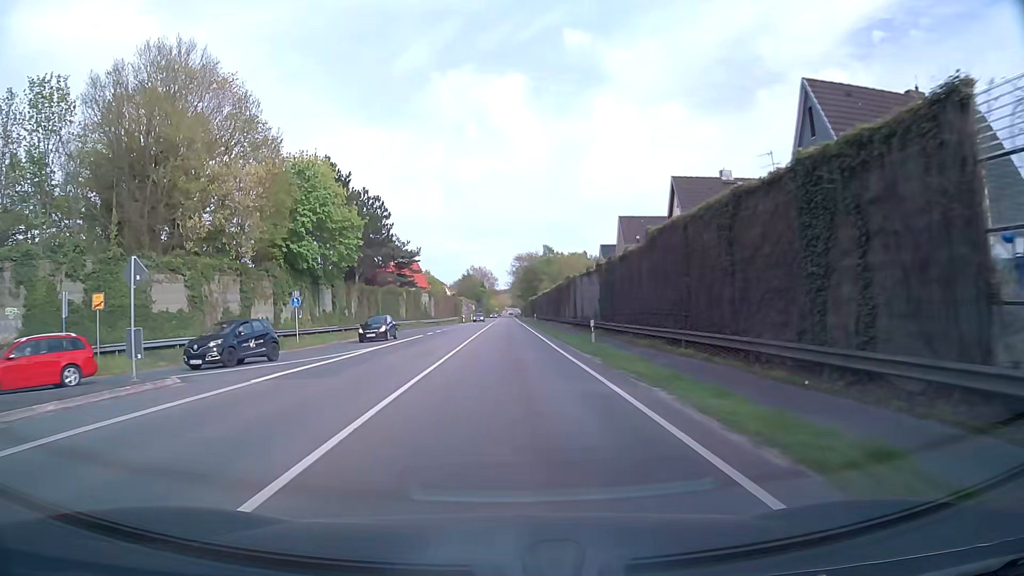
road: primary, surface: asphalt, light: Day
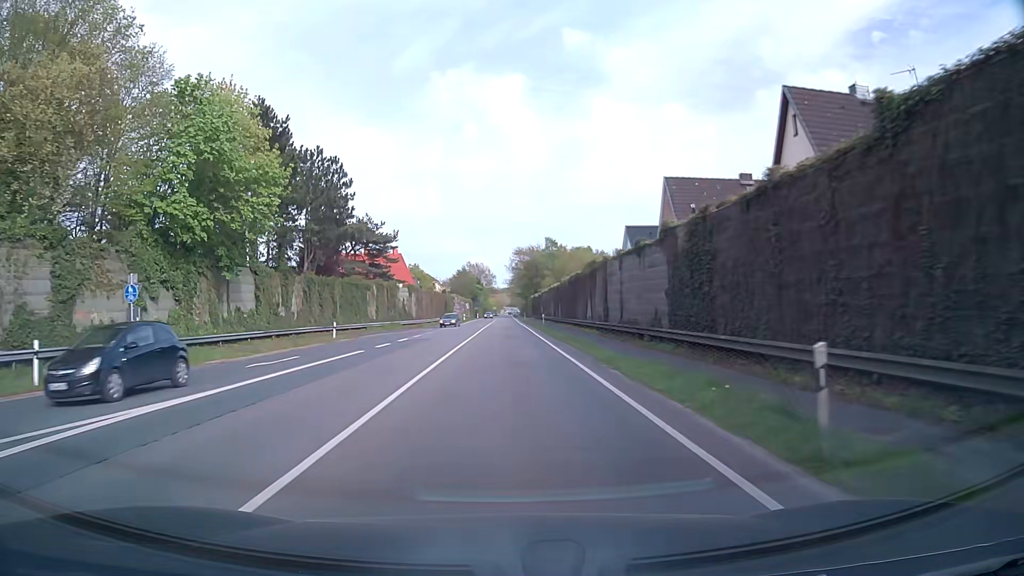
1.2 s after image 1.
(0.0, +18.4) m; 0°
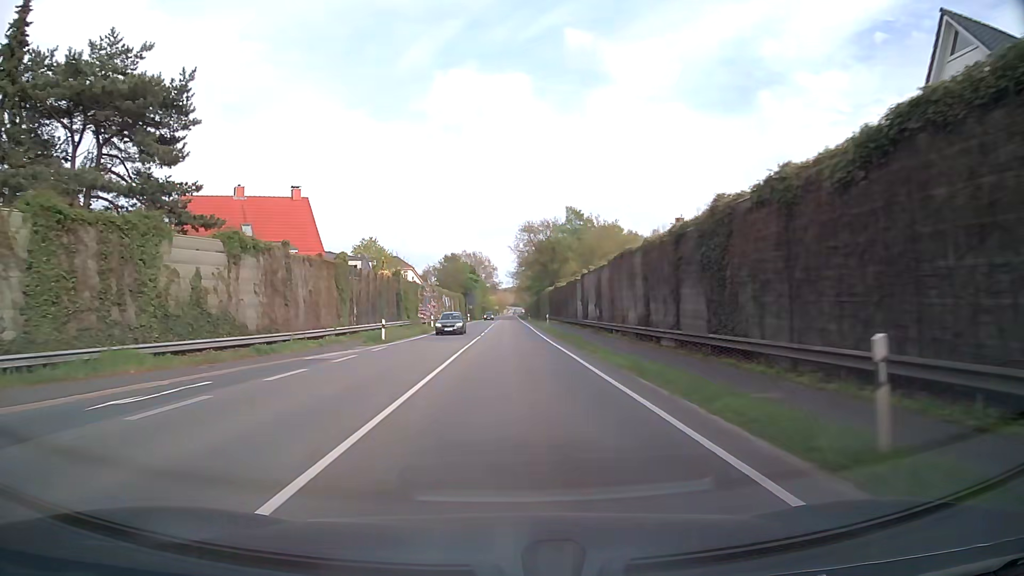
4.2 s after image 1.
(0.0, +50.7) m; 0°
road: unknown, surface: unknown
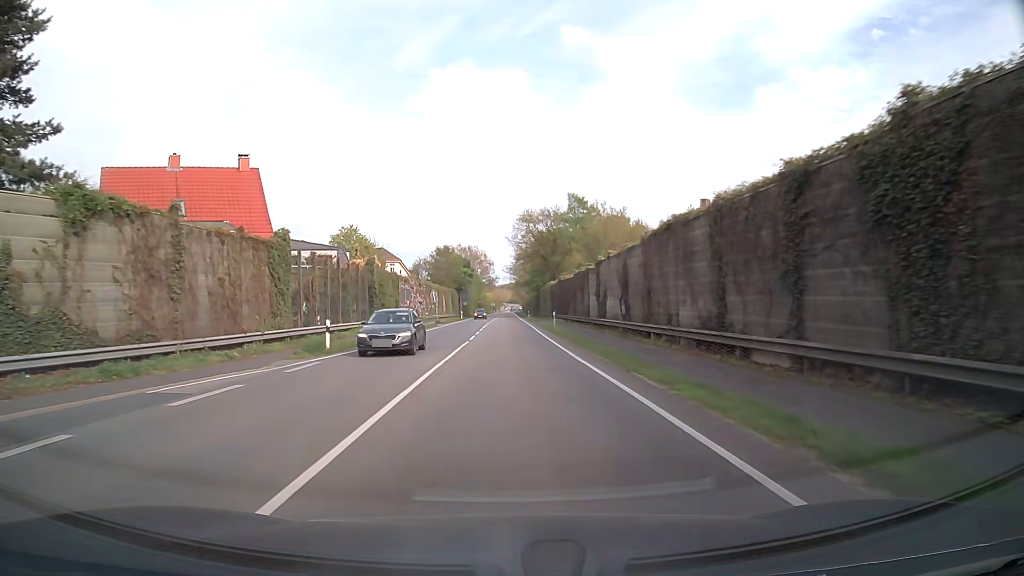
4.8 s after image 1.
(0.0, +10.5) m; 0°
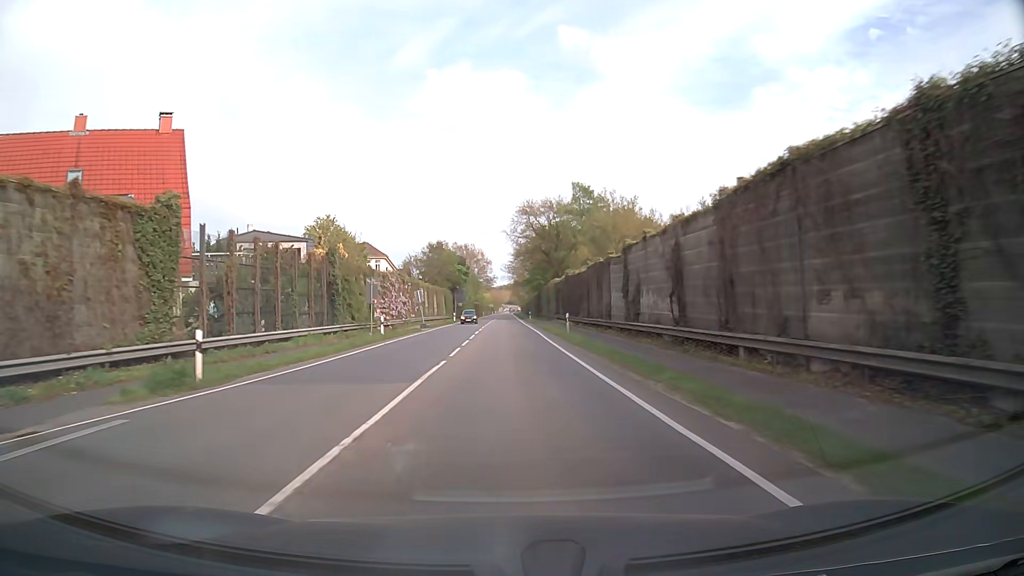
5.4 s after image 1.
(+0.1, +10.6) m; +1°
(0, +10) (0, +20) (0, +30) (0, +40) (0, +50) (0, +60) (0, +70) (0, +80) (0, +90) (0, +100) m
